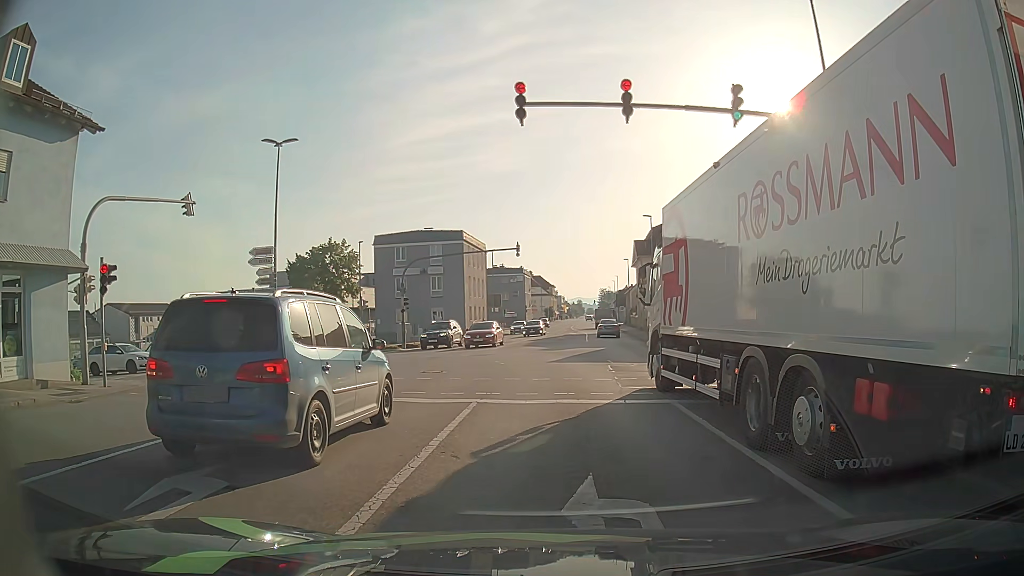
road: tertiary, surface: asphalt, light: Day
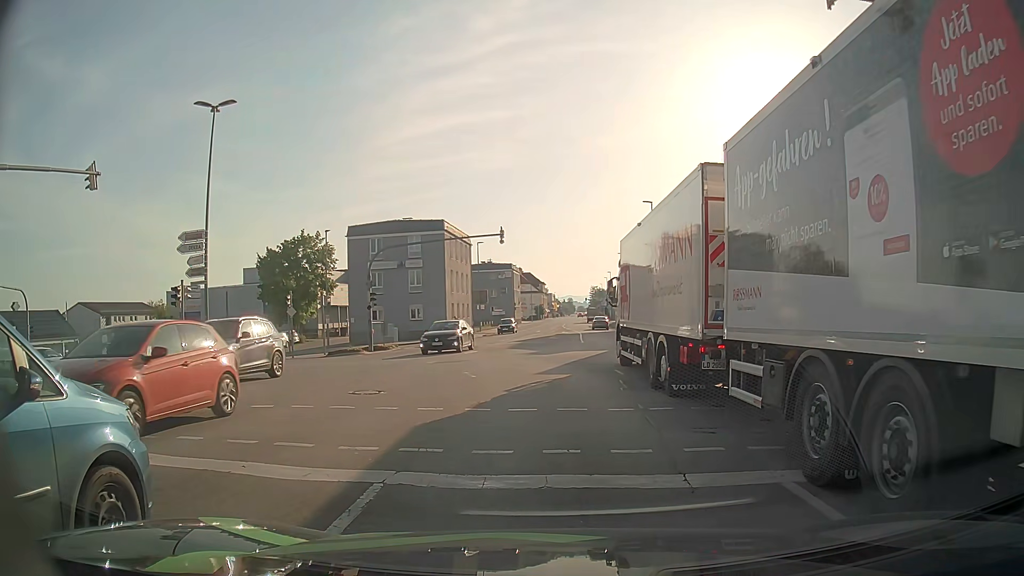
(0.0, +5.8) m; +1°
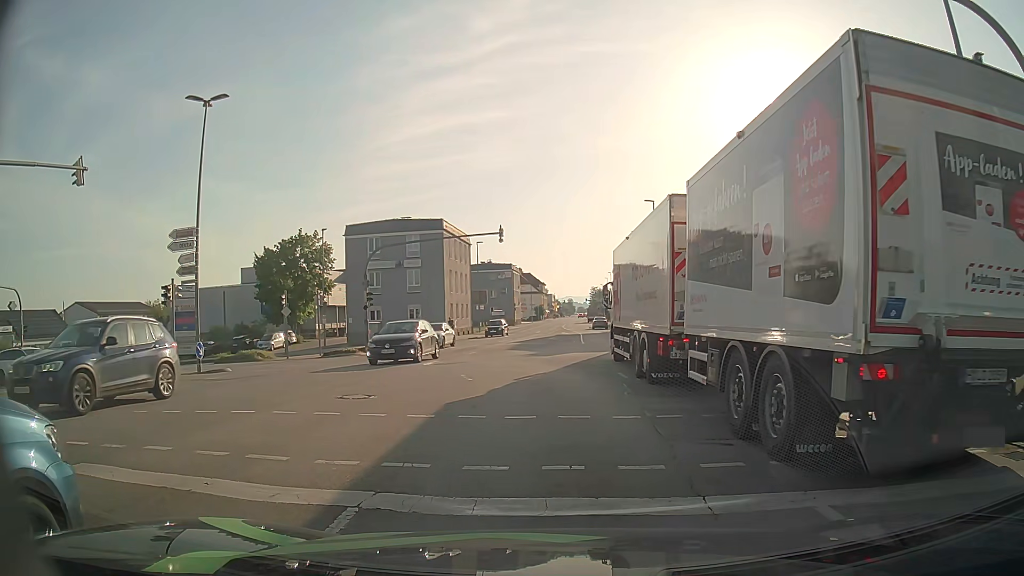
(0.0, +0.7) m; 0°
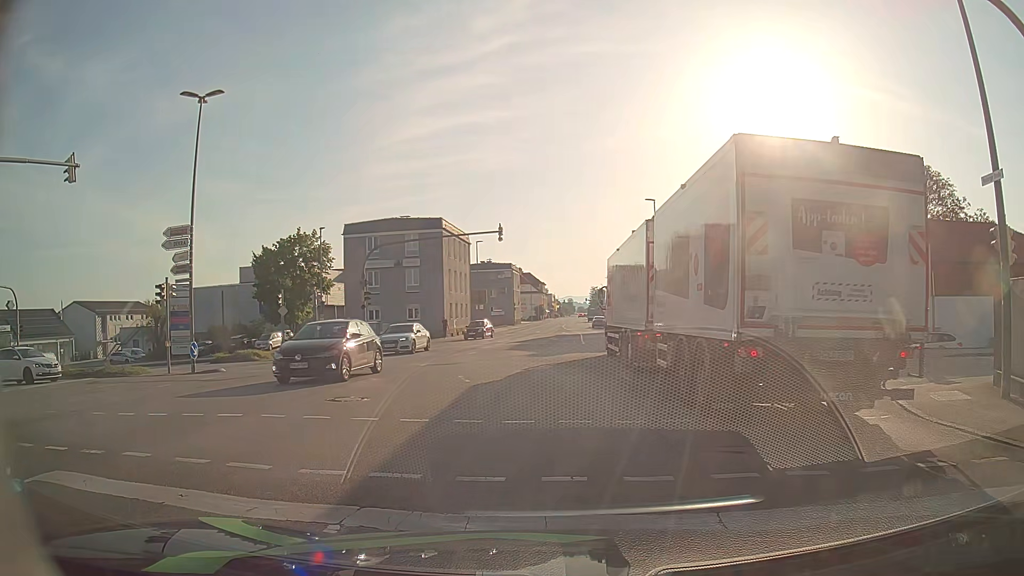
(0.0, +0.4) m; 0°
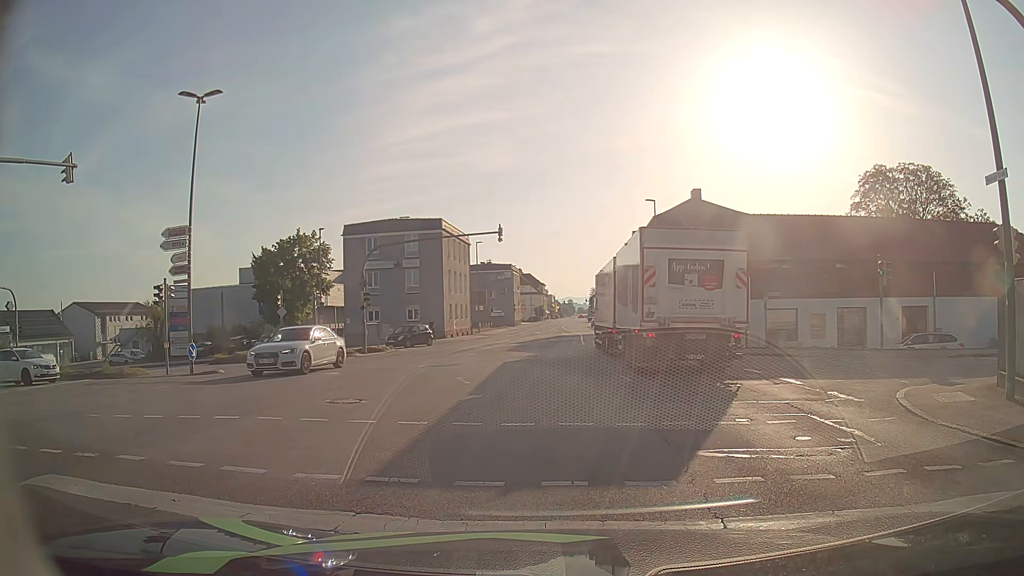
(0.0, +0.2) m; 0°
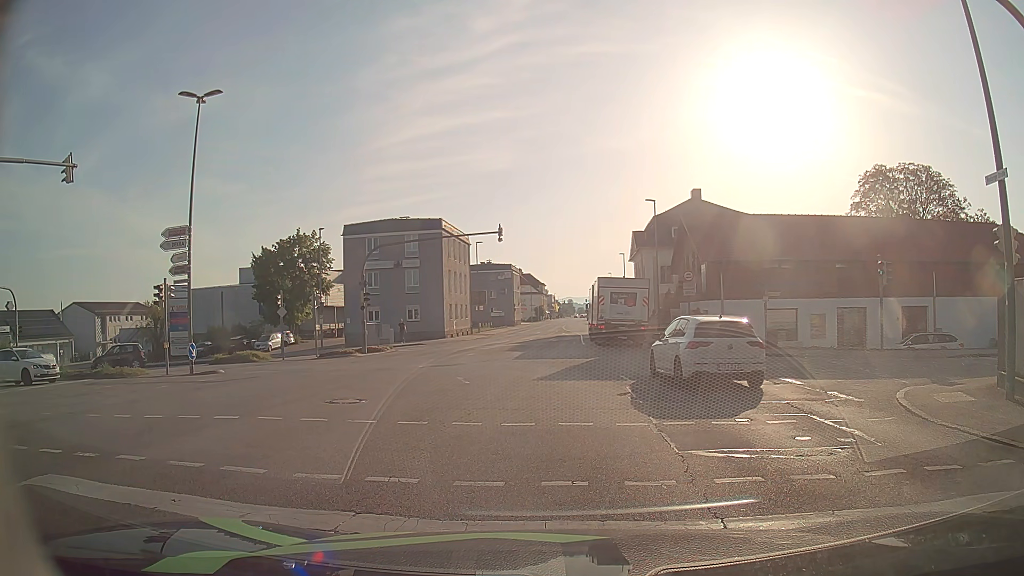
(0.0, 0.0) m; 0°
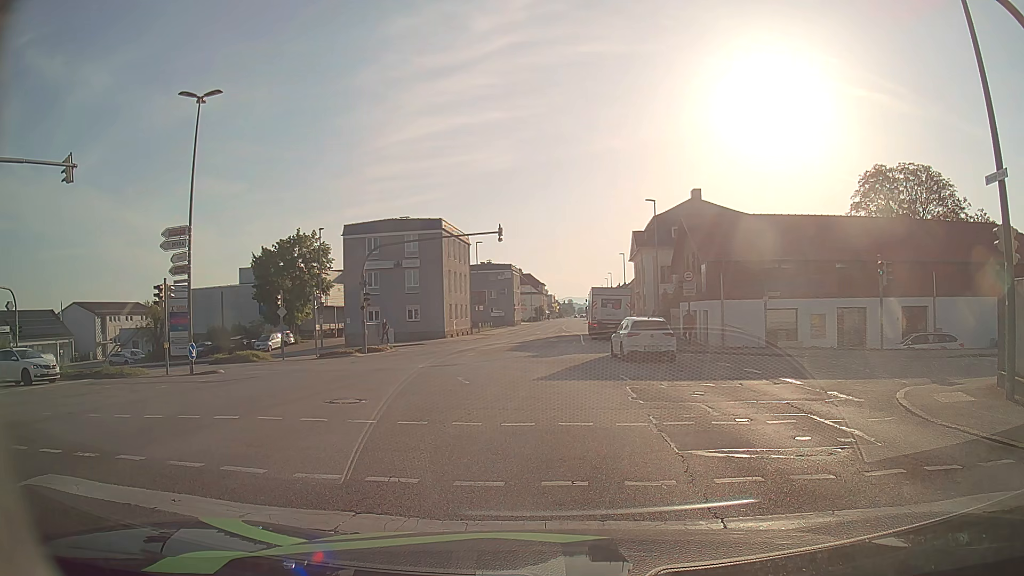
(0.0, 0.0) m; 0°
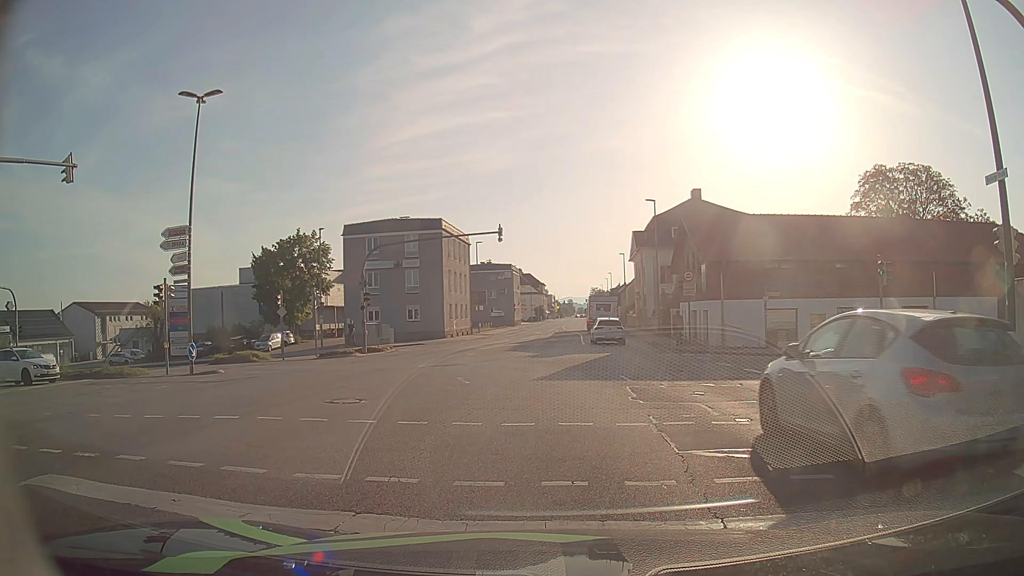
(0.0, 0.0) m; 0°
(0, +10) (-1, +20) (-6, +28) (-16, +31) (-26, +30) (-36, +30) (-46, +29) (-56, +29) (-66, +29) (-76, +30) m
